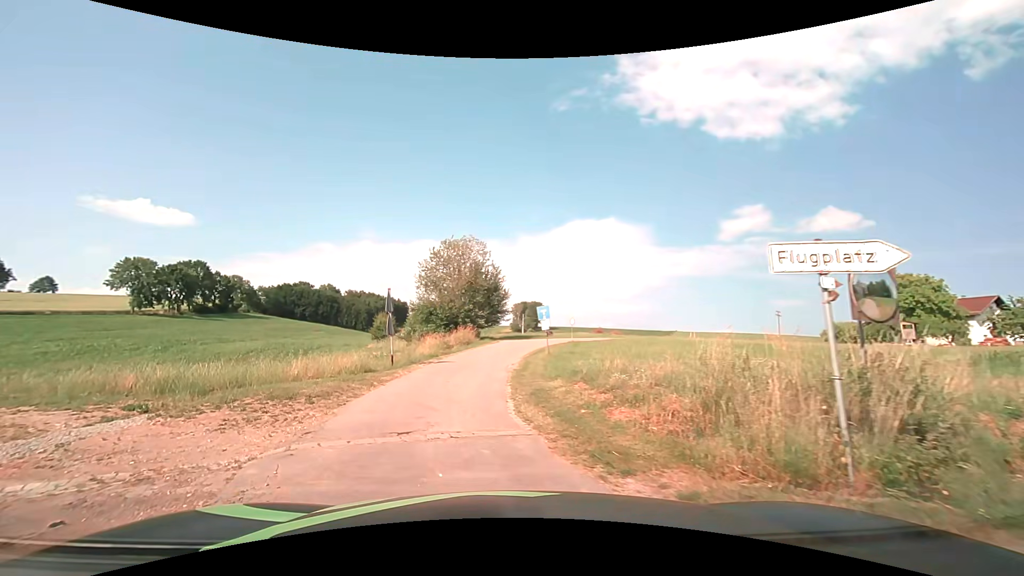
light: Day
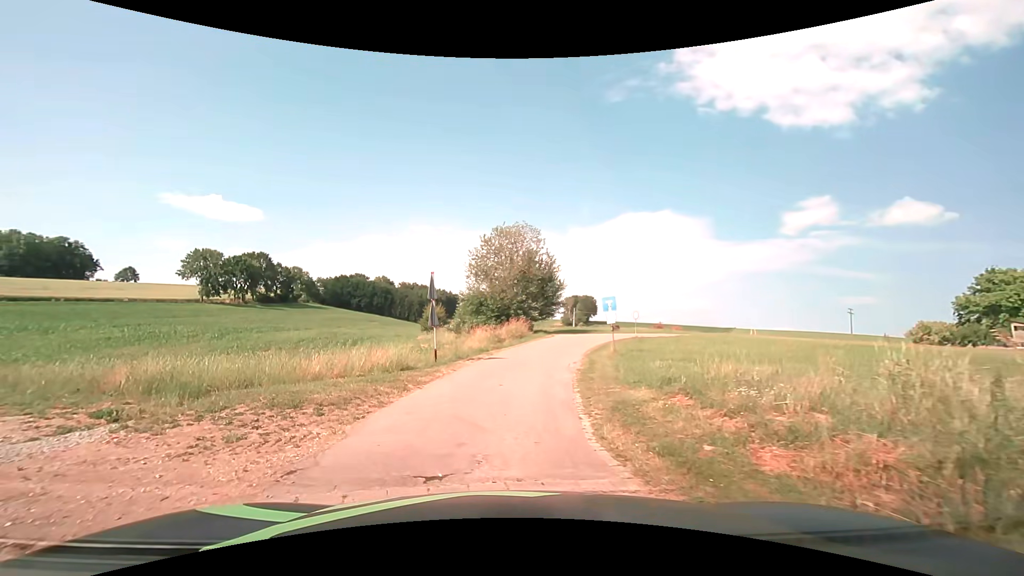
(-0.2, +2.7) m; -5°
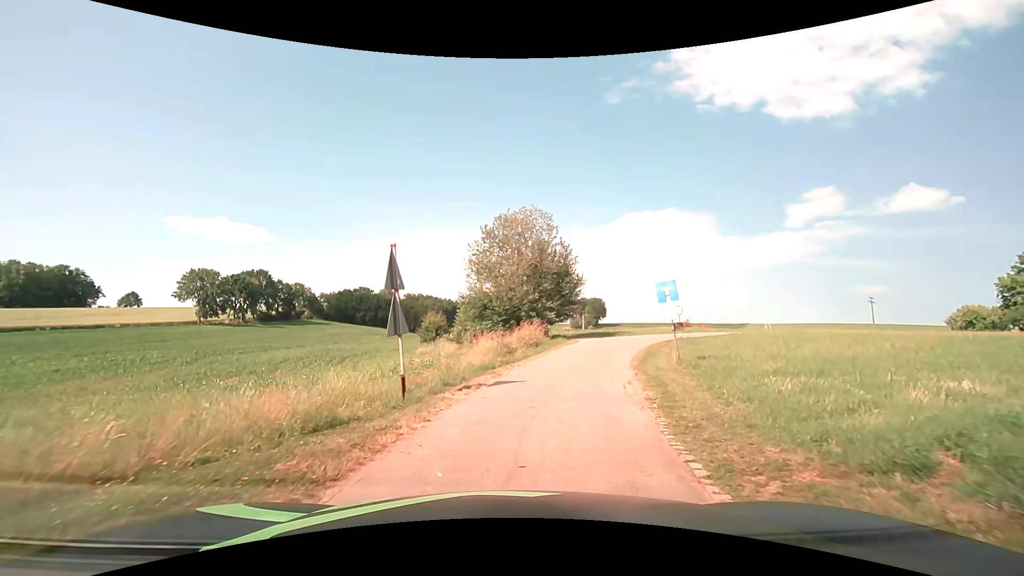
(-0.1, +6.1) m; -1°
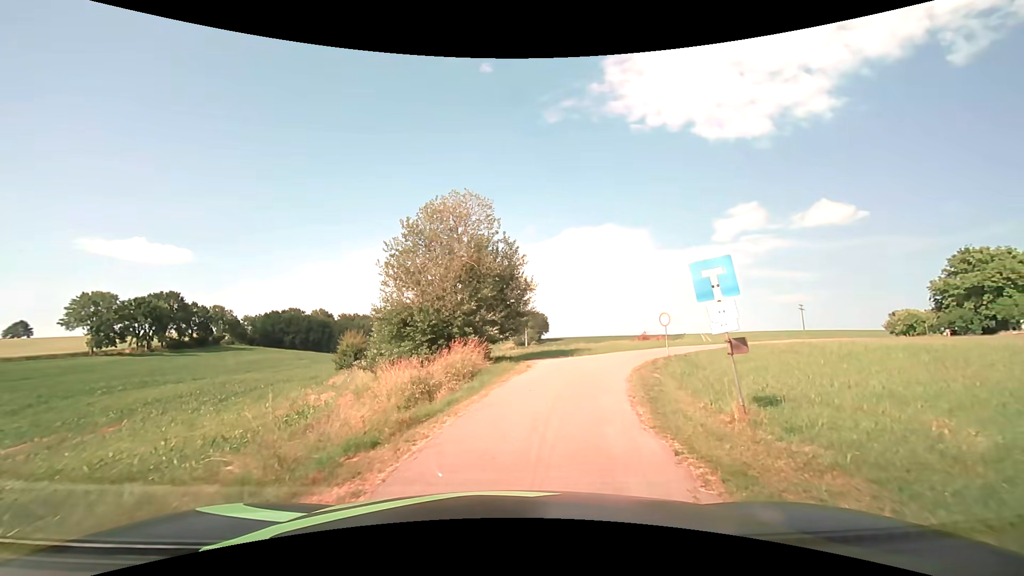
(+0.4, +7.0) m; +6°
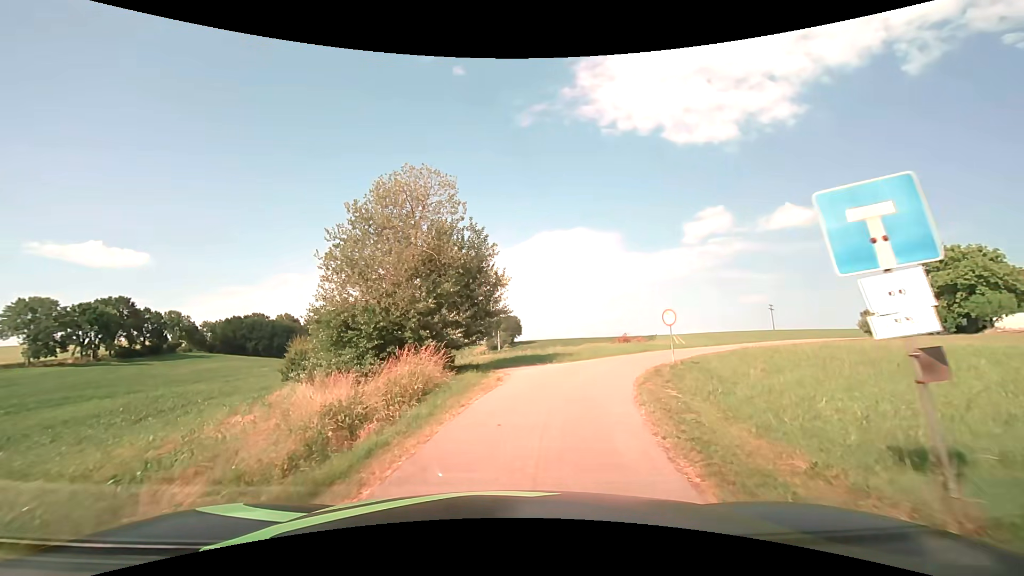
(+0.1, +3.8) m; +4°
